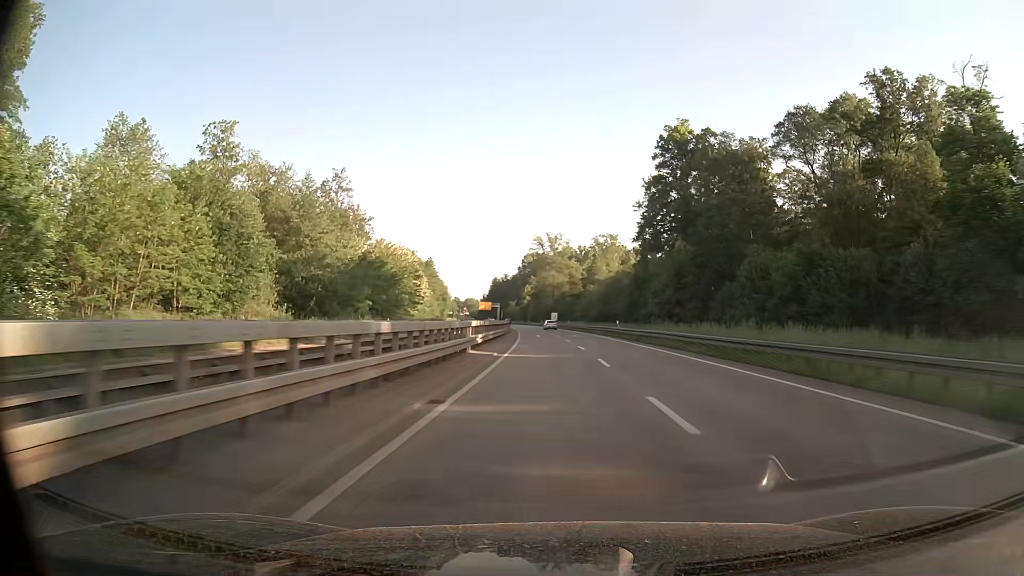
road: trunk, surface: asphalt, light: Day
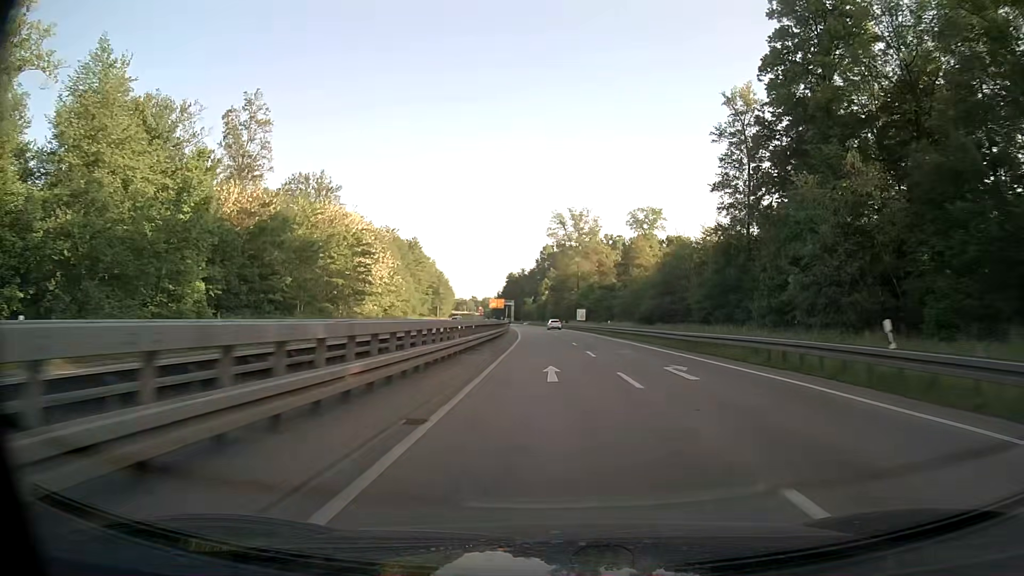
(-0.8, +42.4) m; -2°
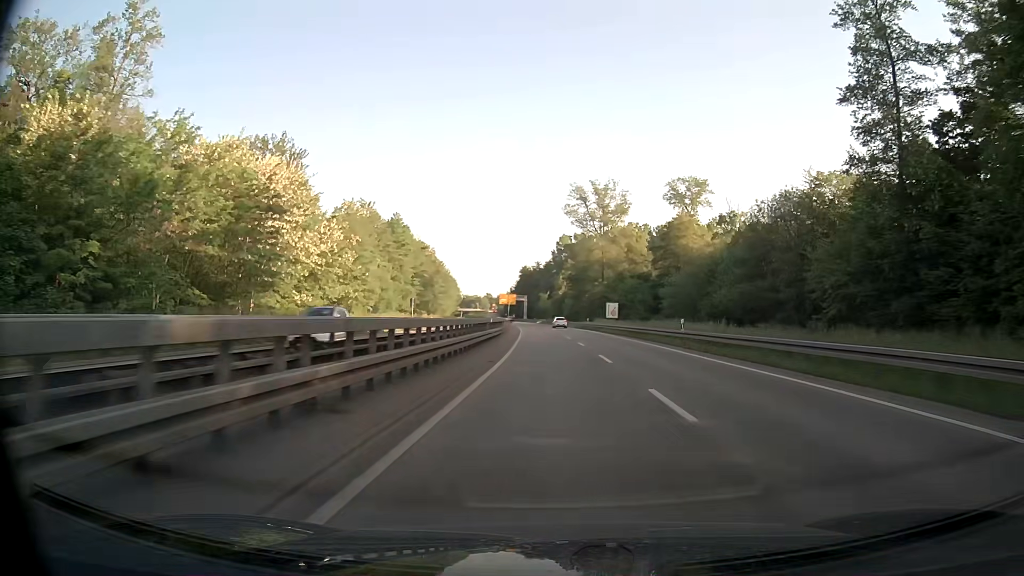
(-0.4, +28.2) m; -2°
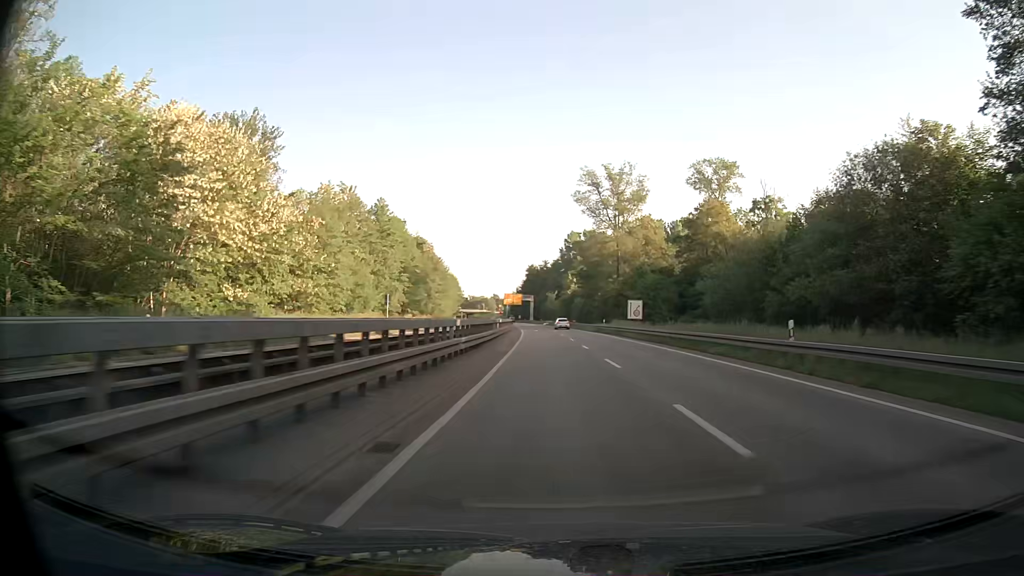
(-0.1, +14.1) m; -1°
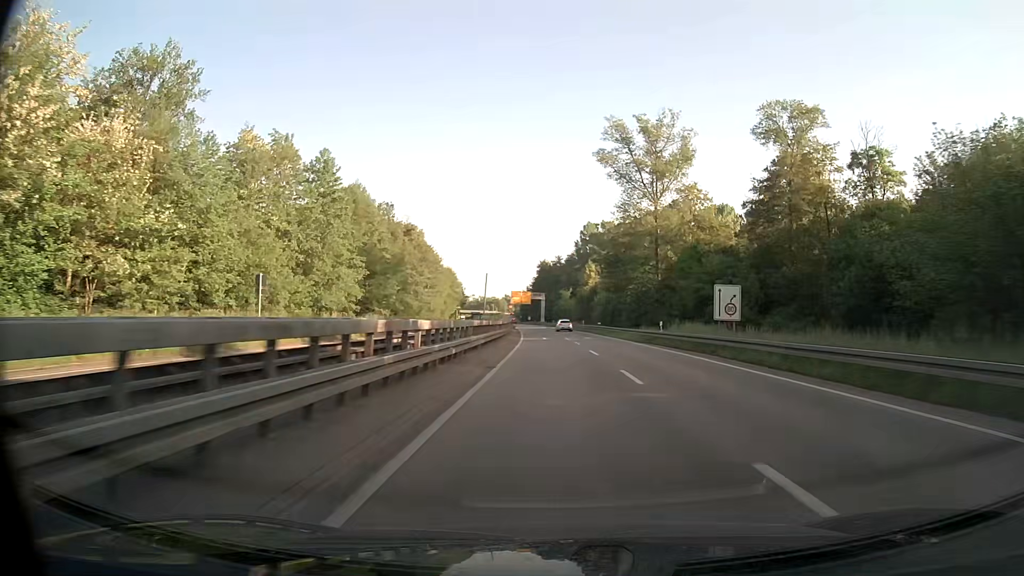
(-0.3, +28.1) m; -1°
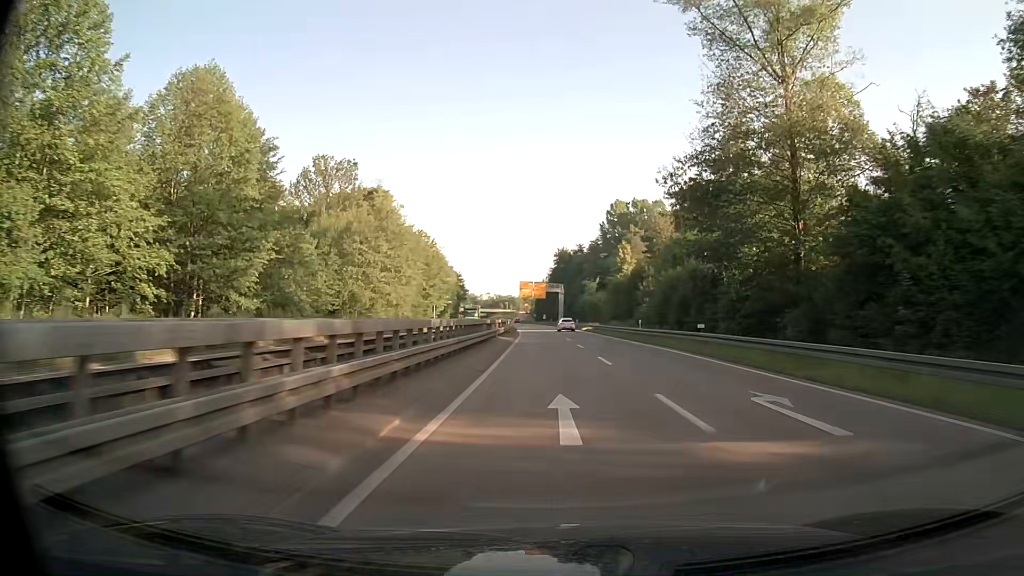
(-0.8, +41.9) m; -2°
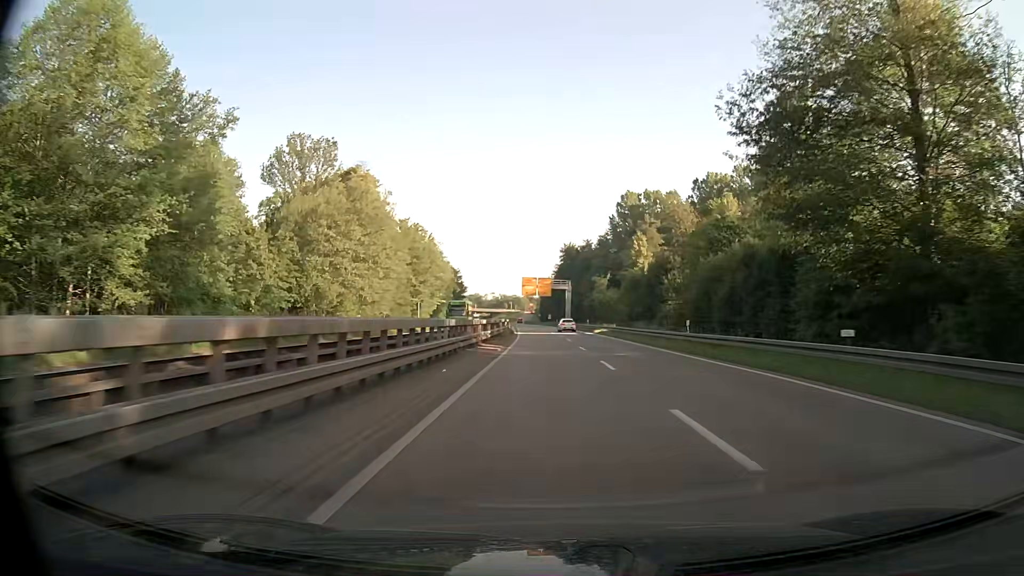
(-0.1, +13.9) m; -1°
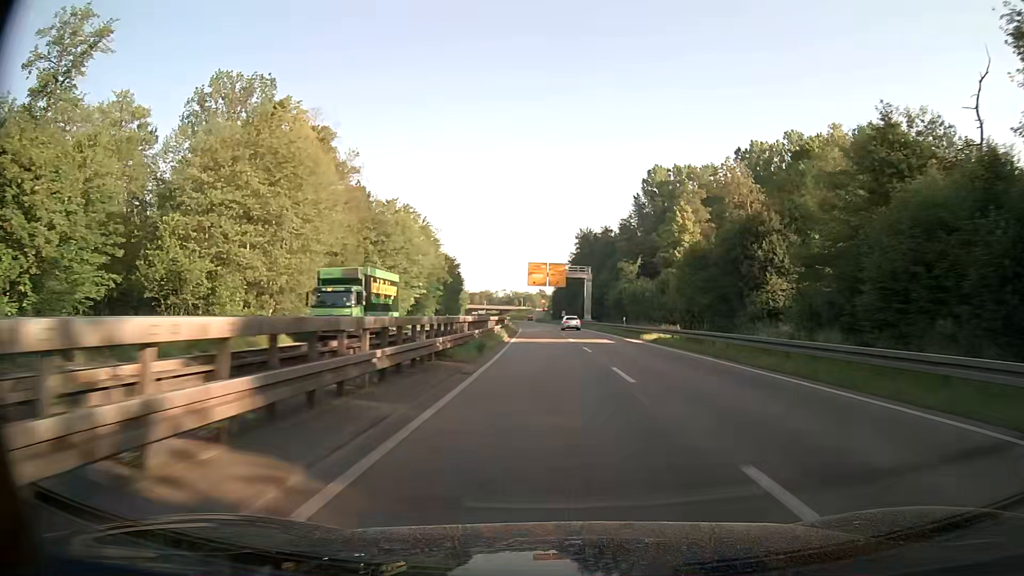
(-0.2, +27.8) m; -1°
(0, +10) (0, +20) (0, +30) (-1, +40) (-1, +50) (-1, +60) (-2, +70) (-2, +80) (-3, +90) (-3, +100) m
